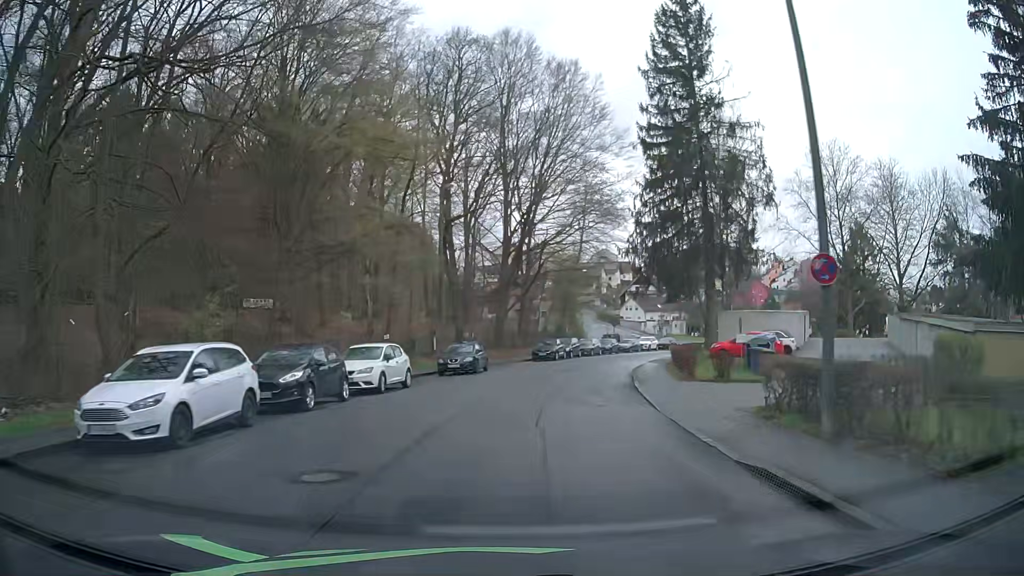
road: residential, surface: asphalt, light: Day
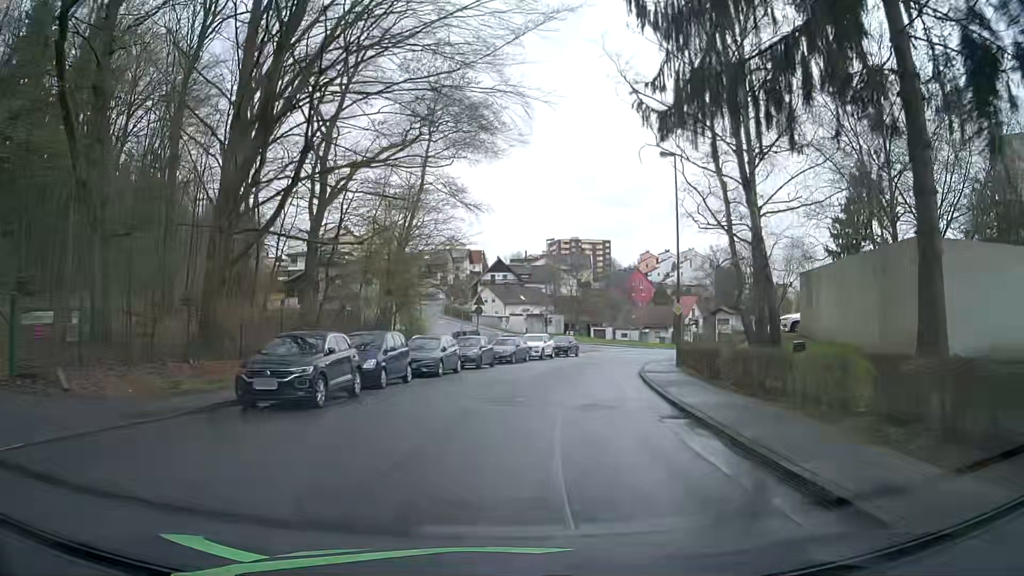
(+4.2, +34.2) m; +13°
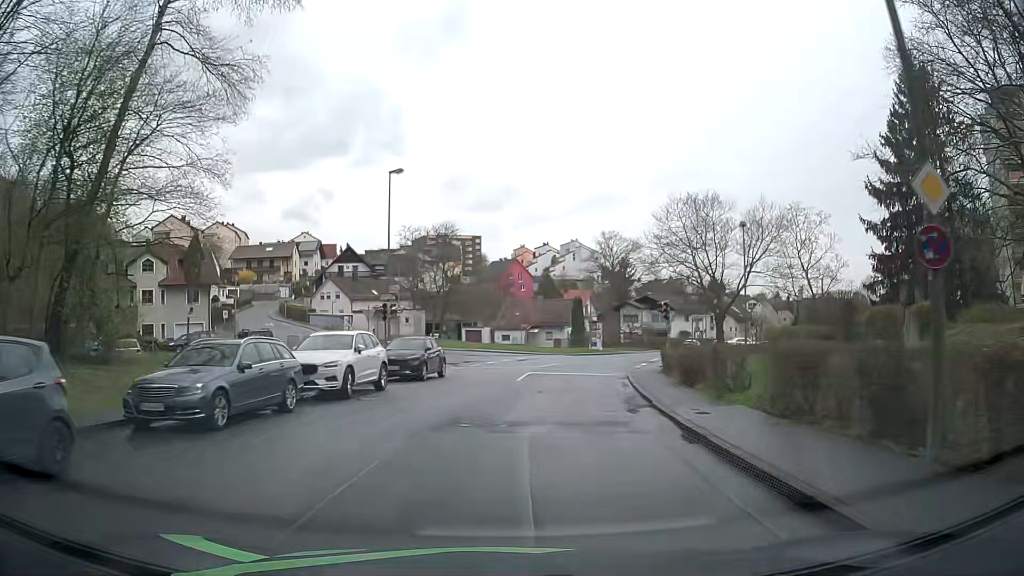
(+2.7, +26.1) m; +11°
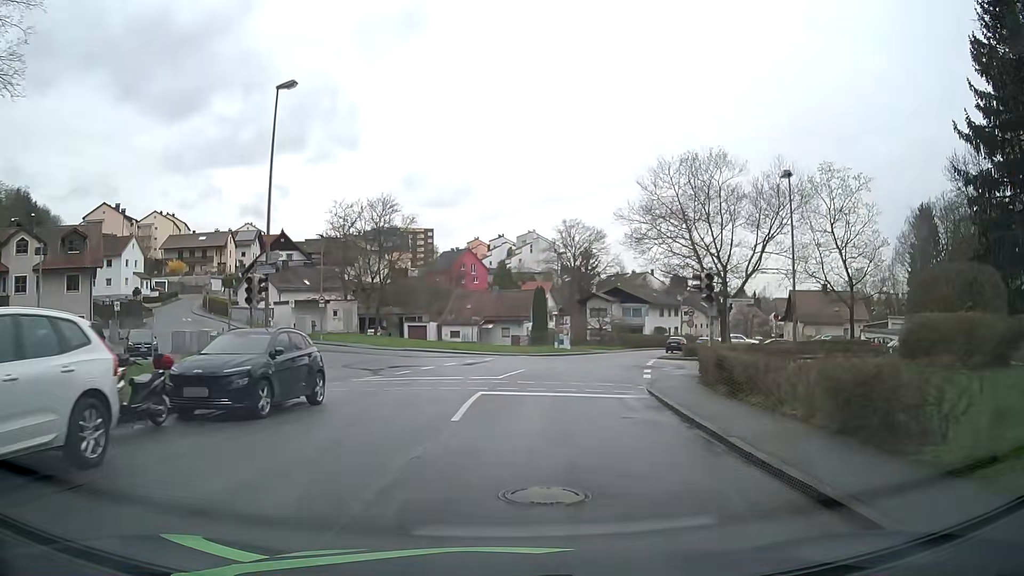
(+0.5, +12.3) m; +5°
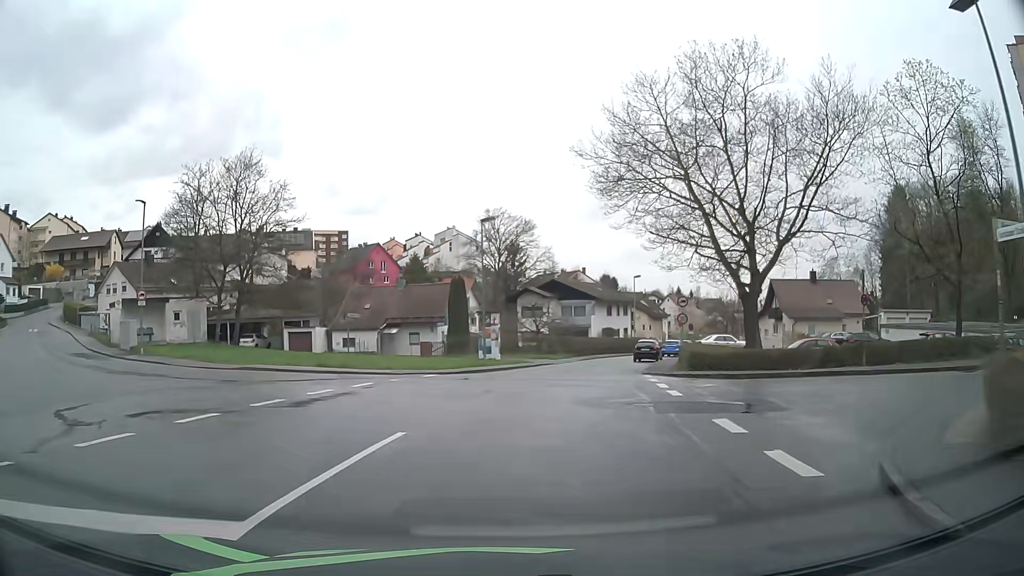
(+0.9, +17.1) m; +5°
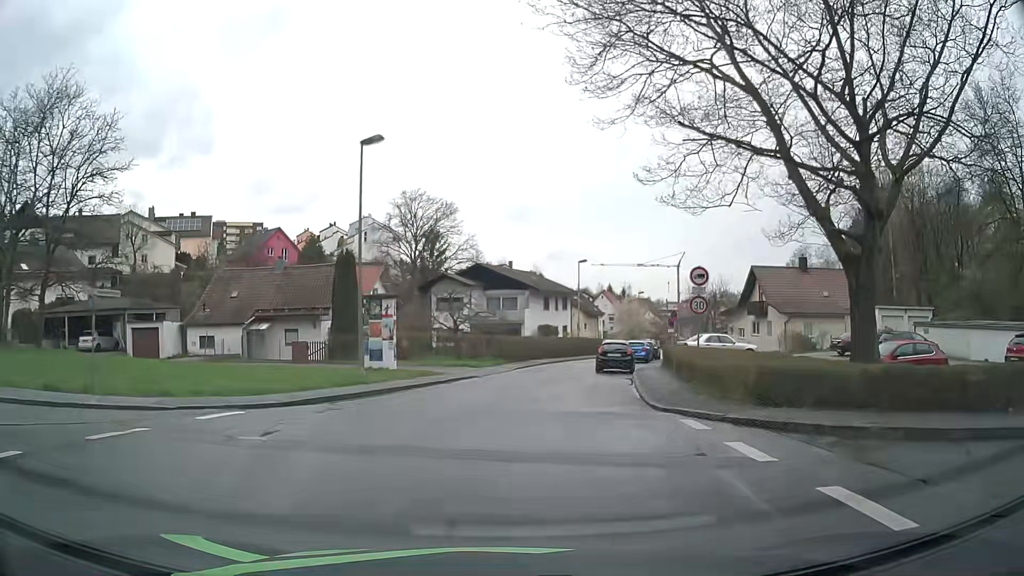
(+1.0, +14.4) m; +8°
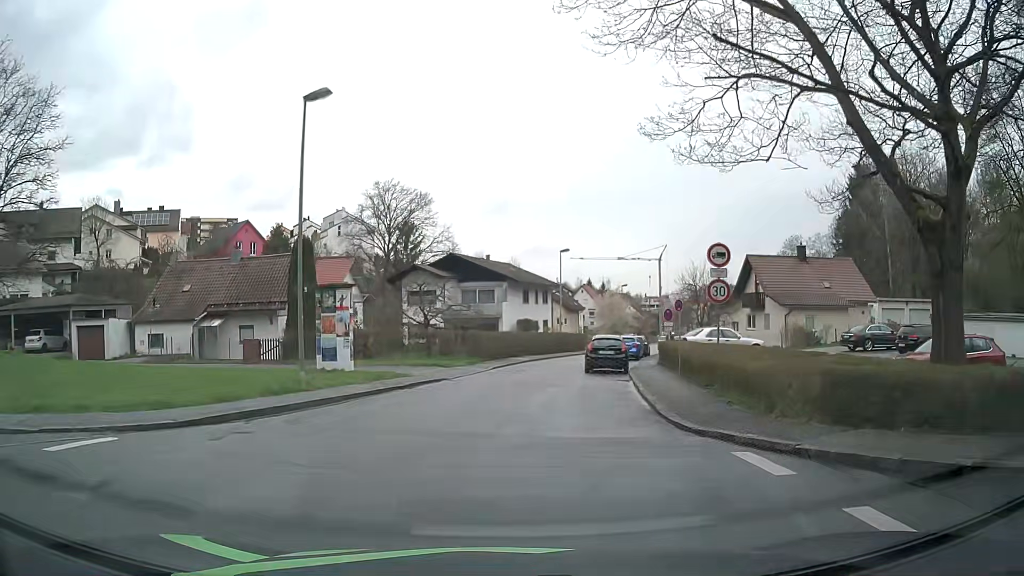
(+0.1, +4.0) m; +2°
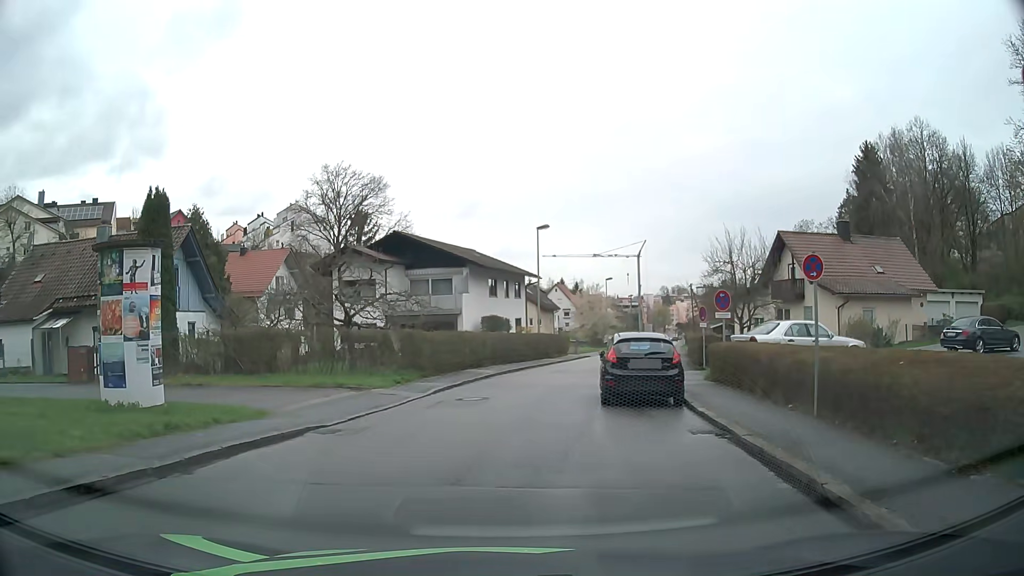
(+0.5, +12.2) m; +4°
(-1, +10) (0, +20) (+1, +30) (+4, +40) (+6, +49) (+8, +59) (+11, +69) (+14, +78) (+17, +88) (+20, +97) m
